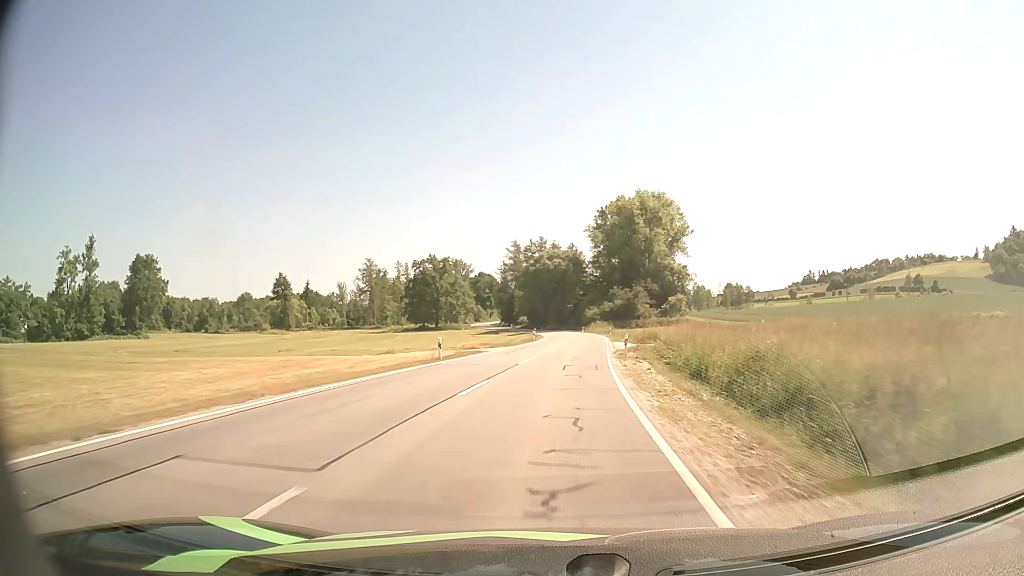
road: secondary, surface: asphalt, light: Day
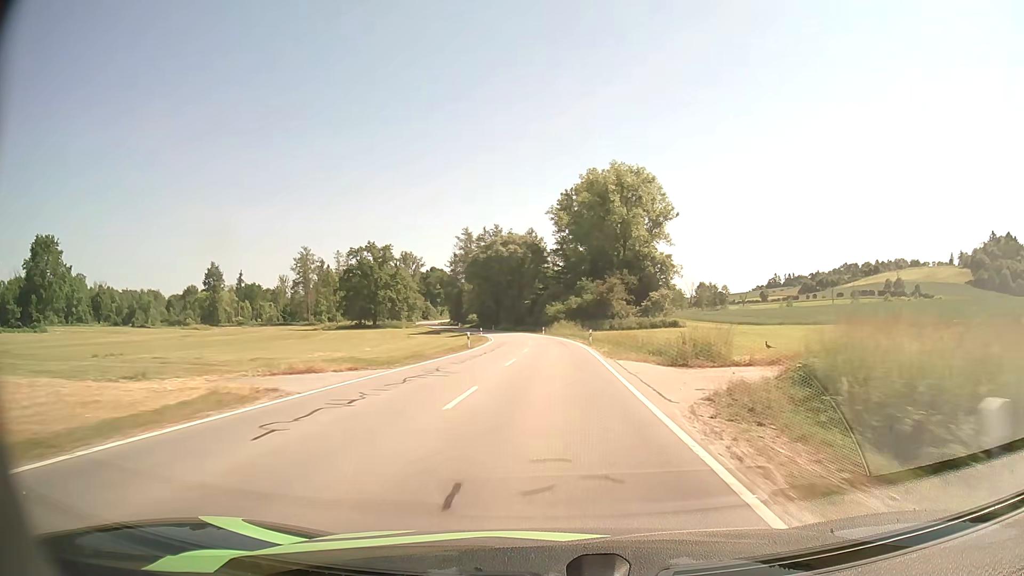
(+0.8, +25.7) m; +3°
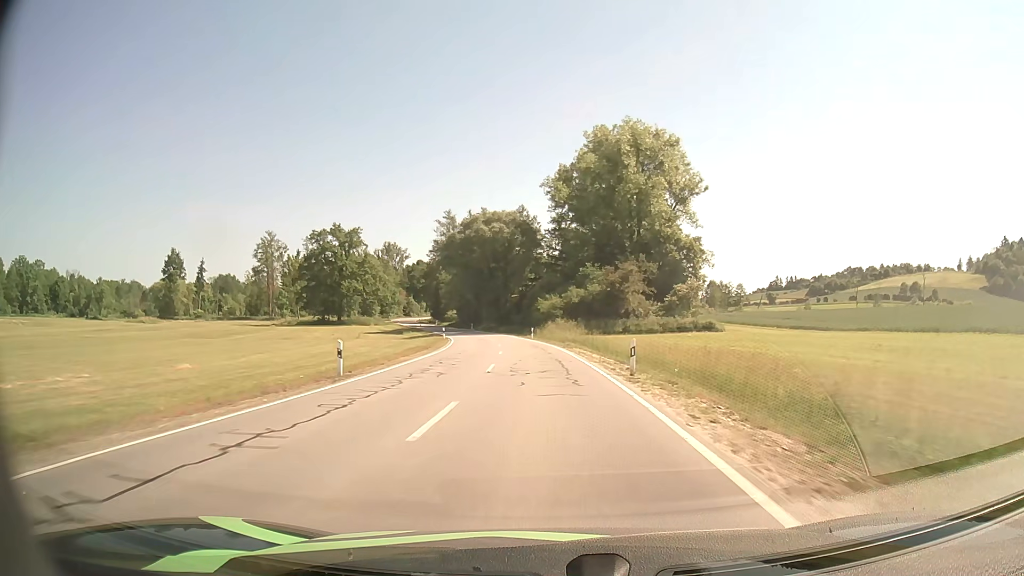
(+0.5, +25.8) m; +1°
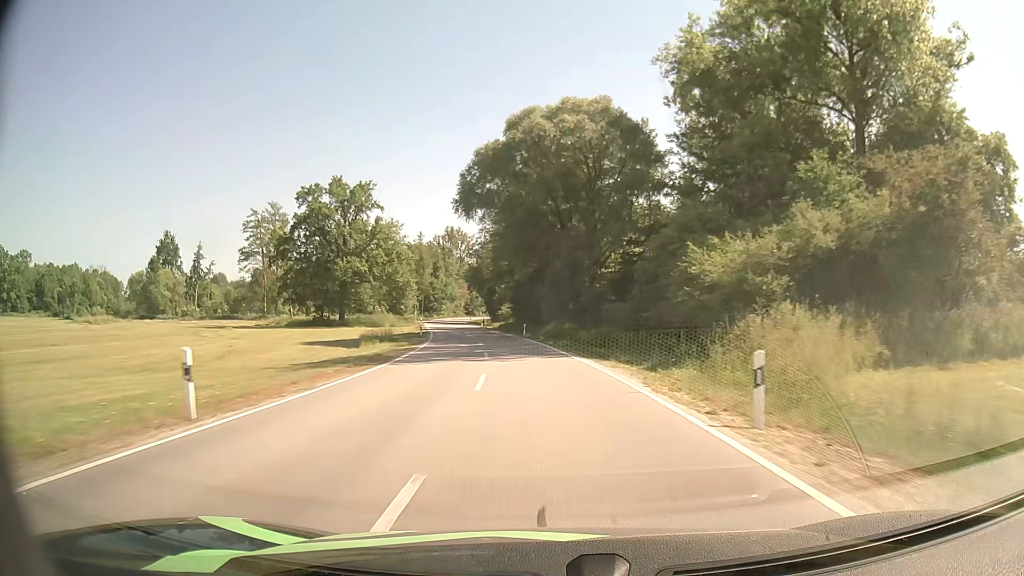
(-2.9, +52.0) m; -7°
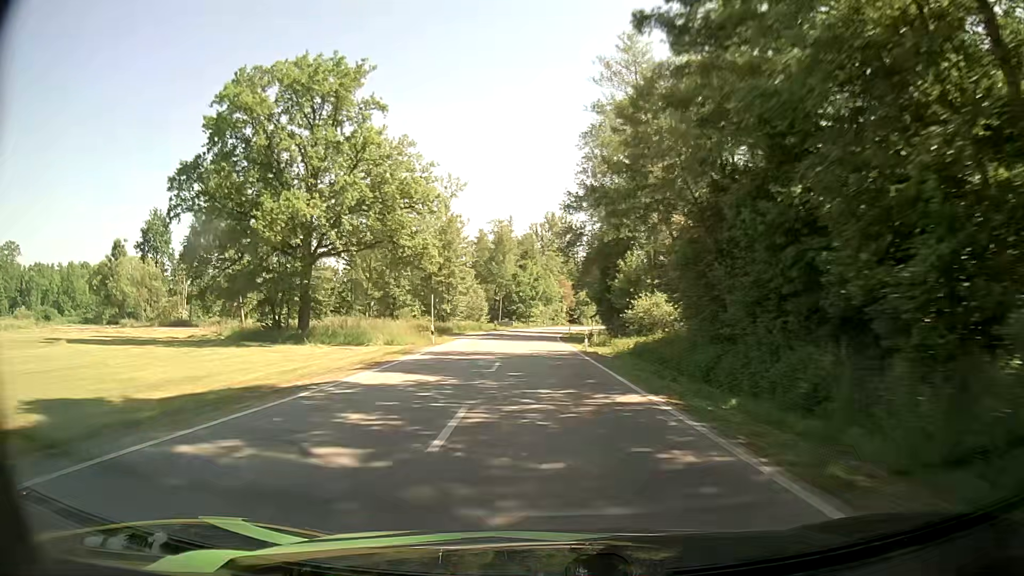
(-5.0, +52.7) m; -9°
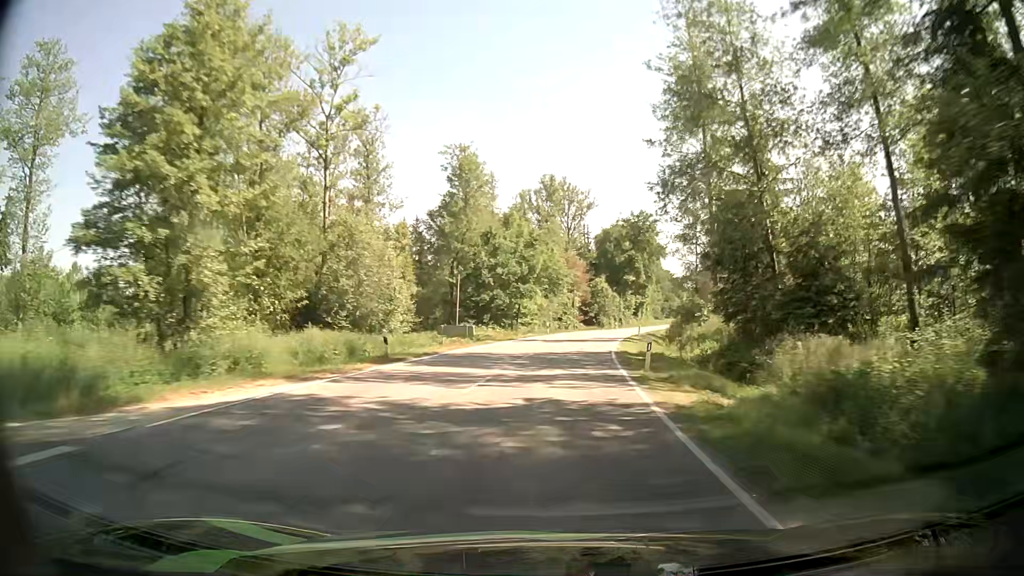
(-0.8, +52.1) m; 0°
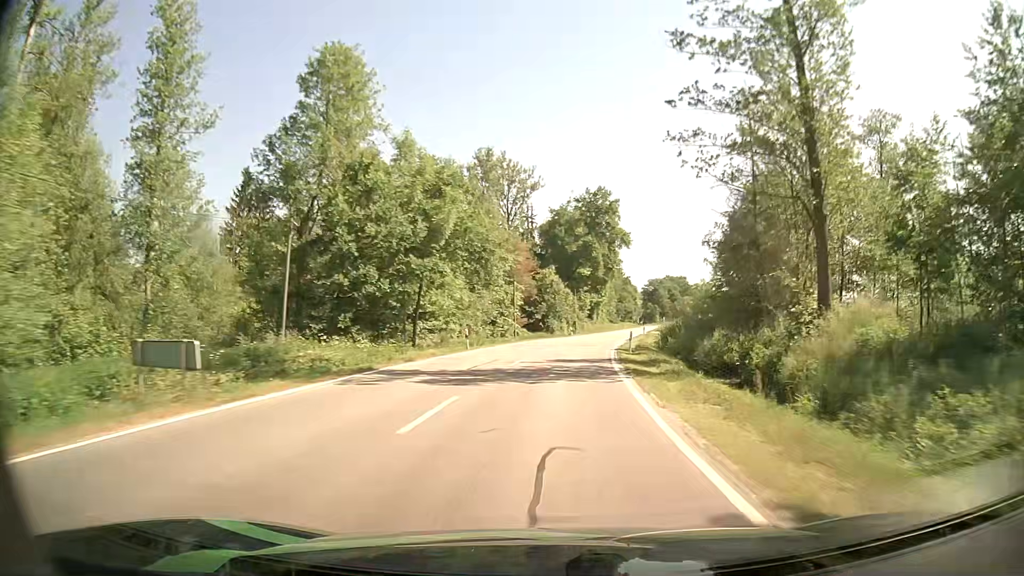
(+1.0, +25.6) m; +5°
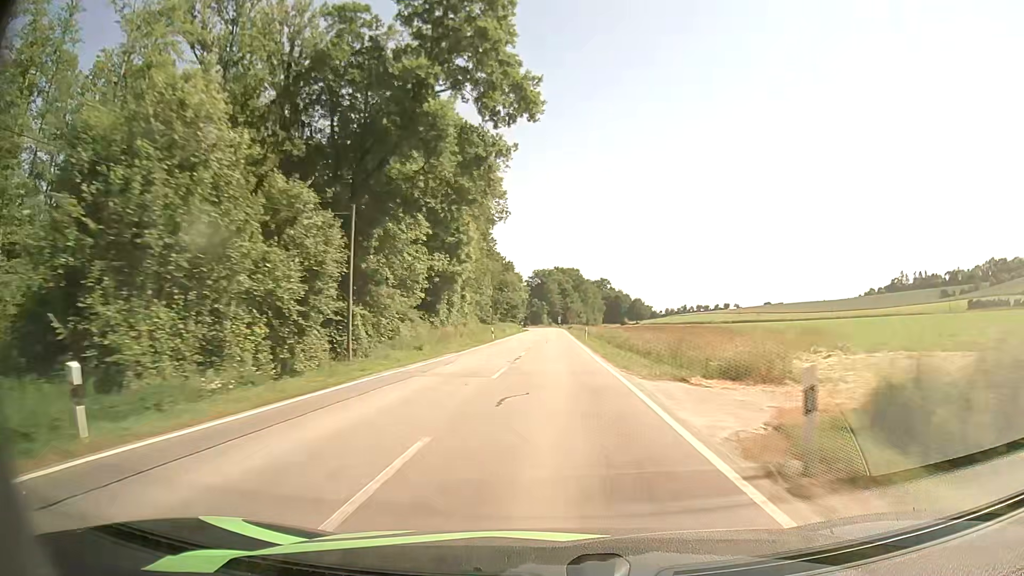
(+6.5, +65.5) m; +11°
(0, +10) (0, +20) (0, +30) (0, +40) (0, +50) (+1, +60) (+1, +70) (+1, +80) (+1, +90) (+1, +100) m
